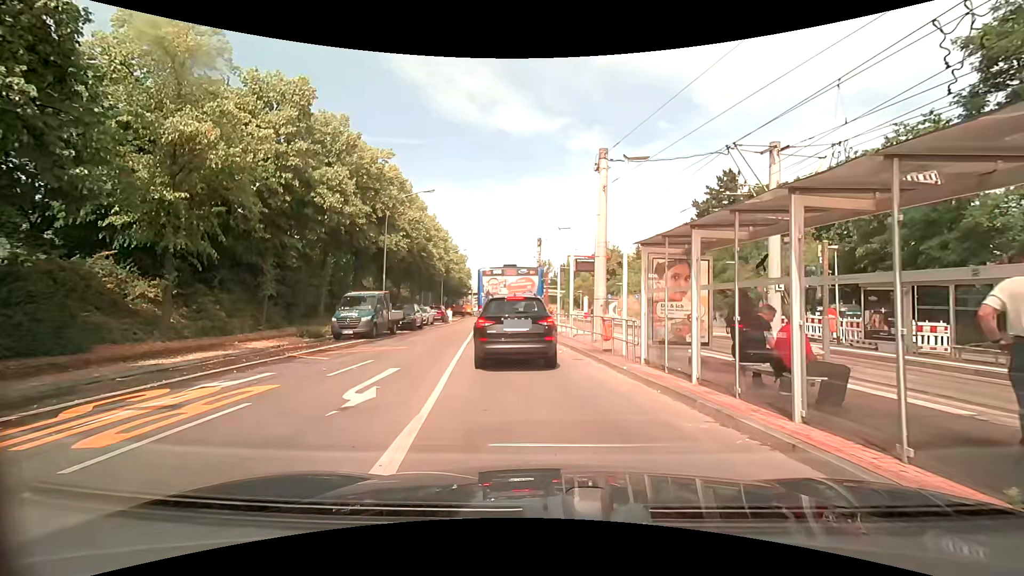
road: tertiary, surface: asphalt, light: Day
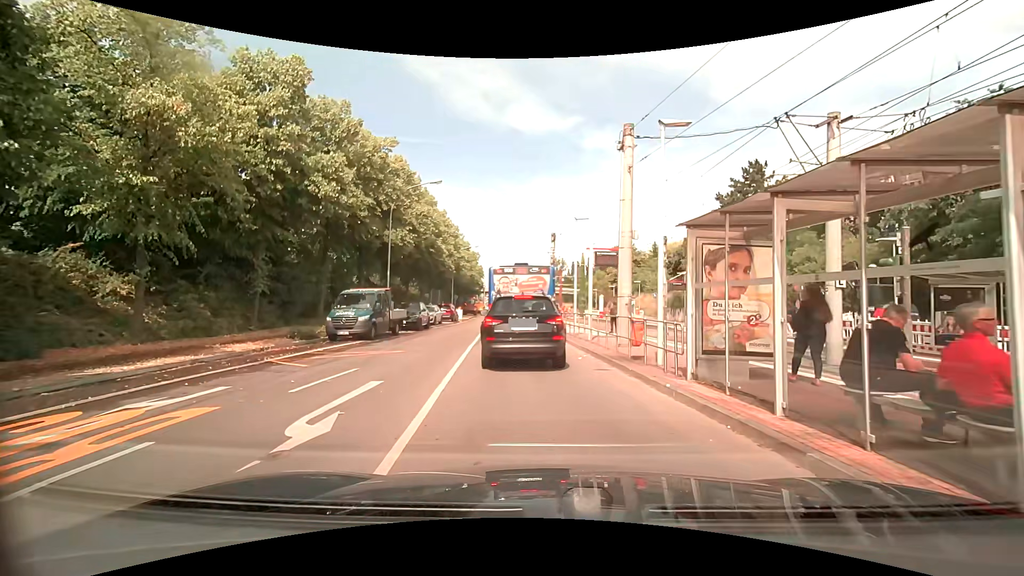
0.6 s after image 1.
(0.0, +2.2) m; -1°
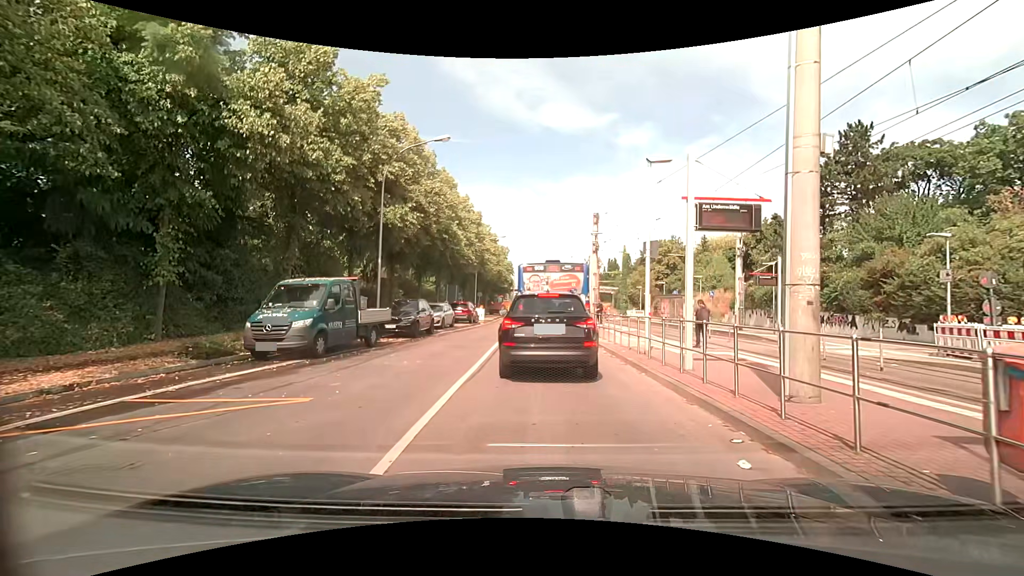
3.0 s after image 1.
(-0.4, +8.5) m; -5°
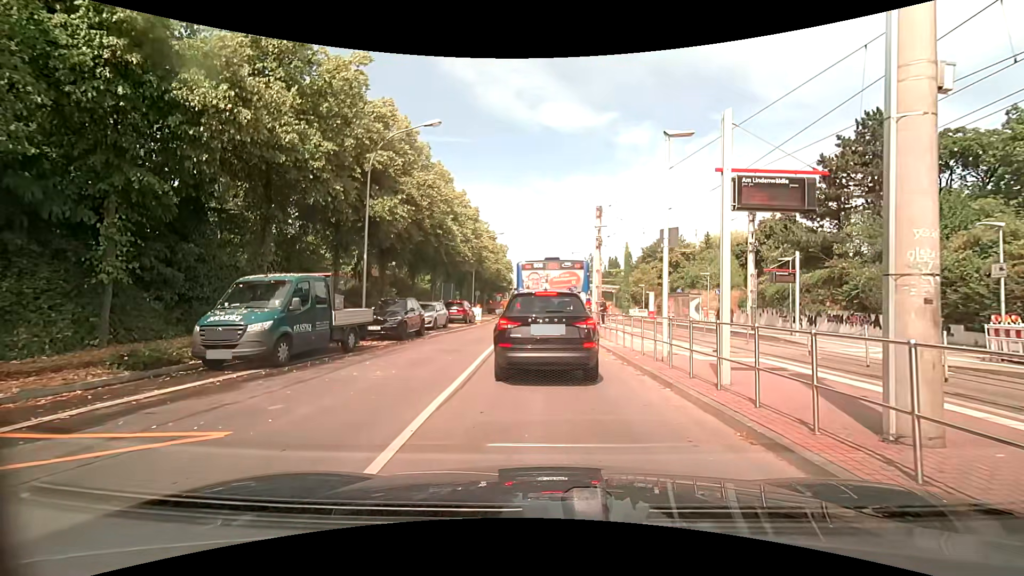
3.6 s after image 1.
(0.0, +2.0) m; +1°
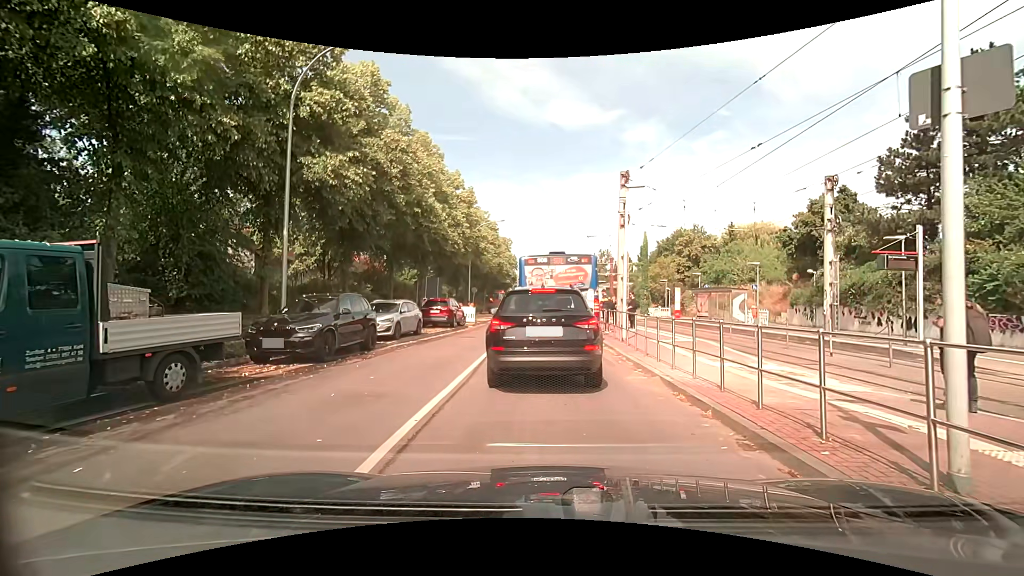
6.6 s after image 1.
(0.0, +7.6) m; -2°
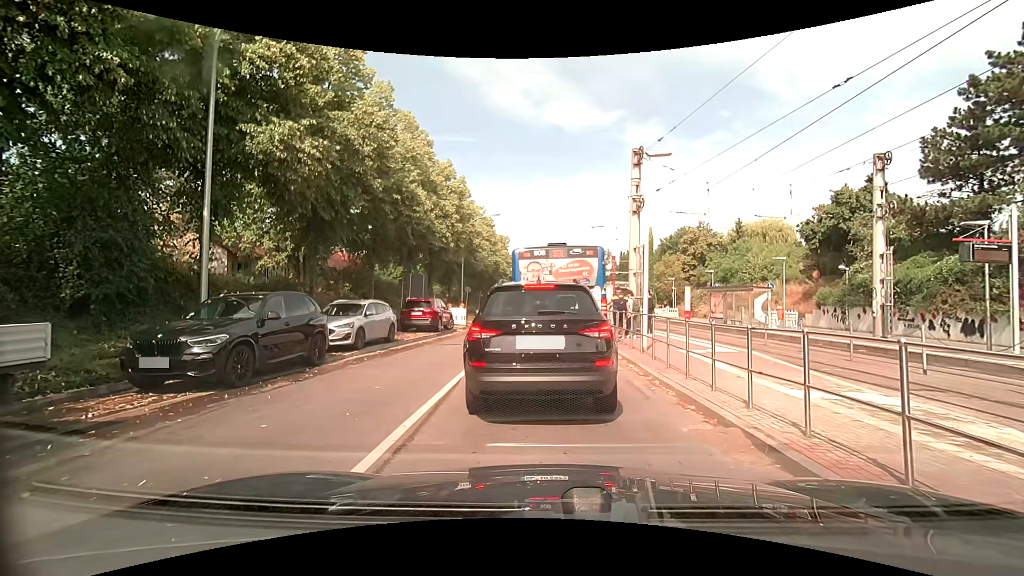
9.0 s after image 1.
(0.0, +3.5) m; +1°
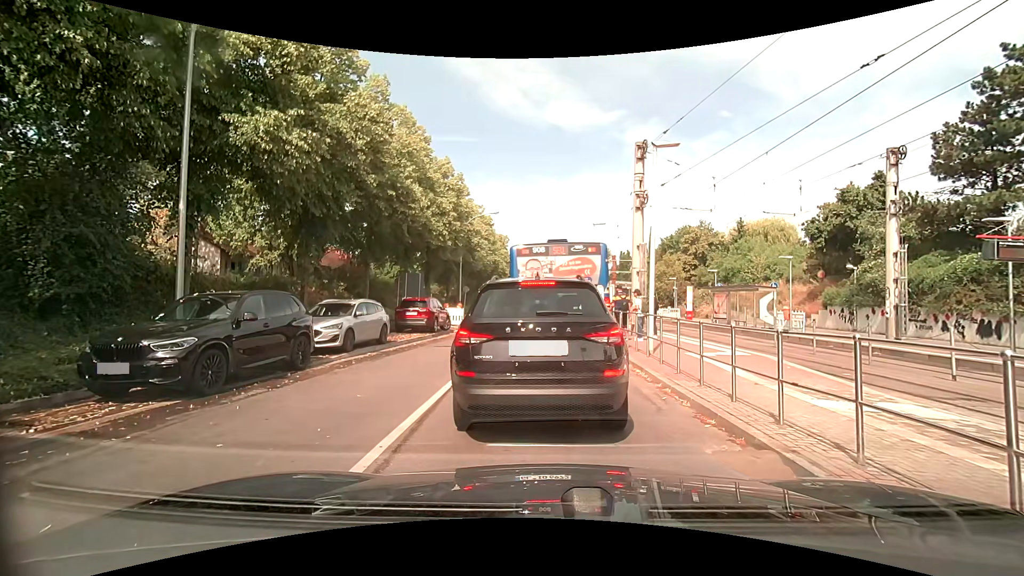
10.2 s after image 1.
(0.0, +0.7) m; 0°
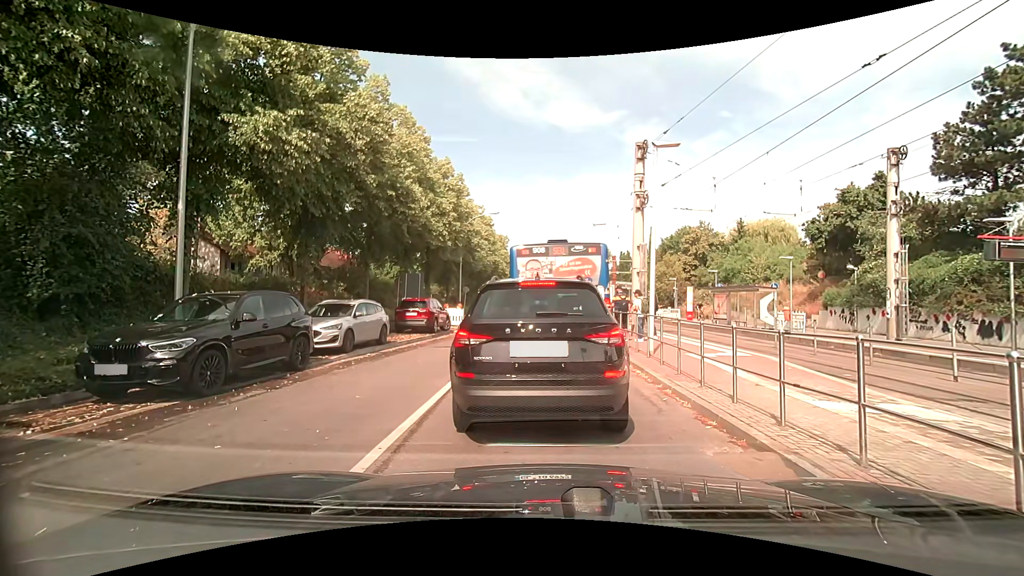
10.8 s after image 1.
(0.0, +0.1) m; 0°
(0, +10) (0, +20) (0, +30) (-1, +40) (-3, +50) (-2, +60) (-2, +70) (-1, +80) (0, +90) (0, +100) m
